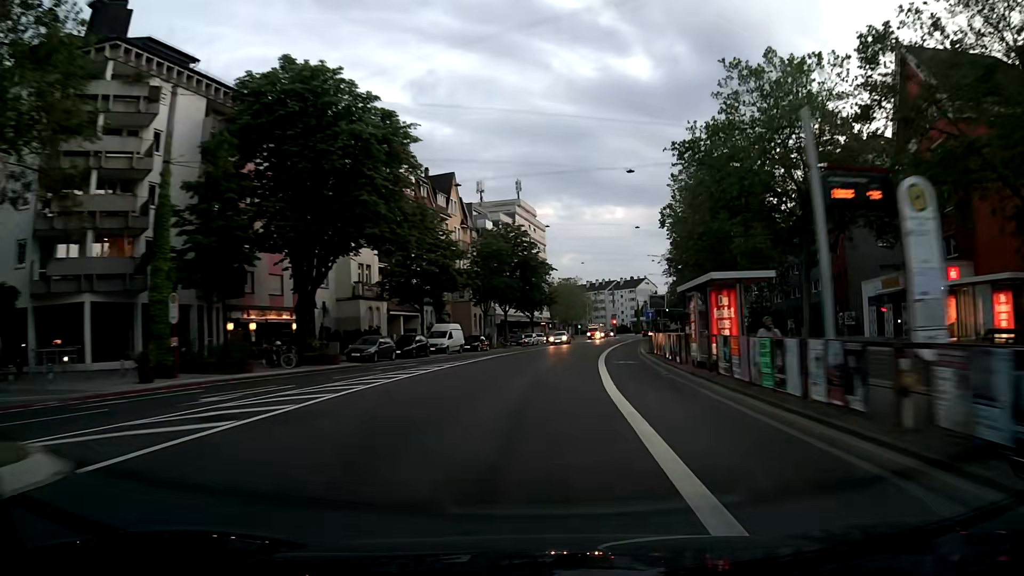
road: secondary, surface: asphalt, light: Dusk
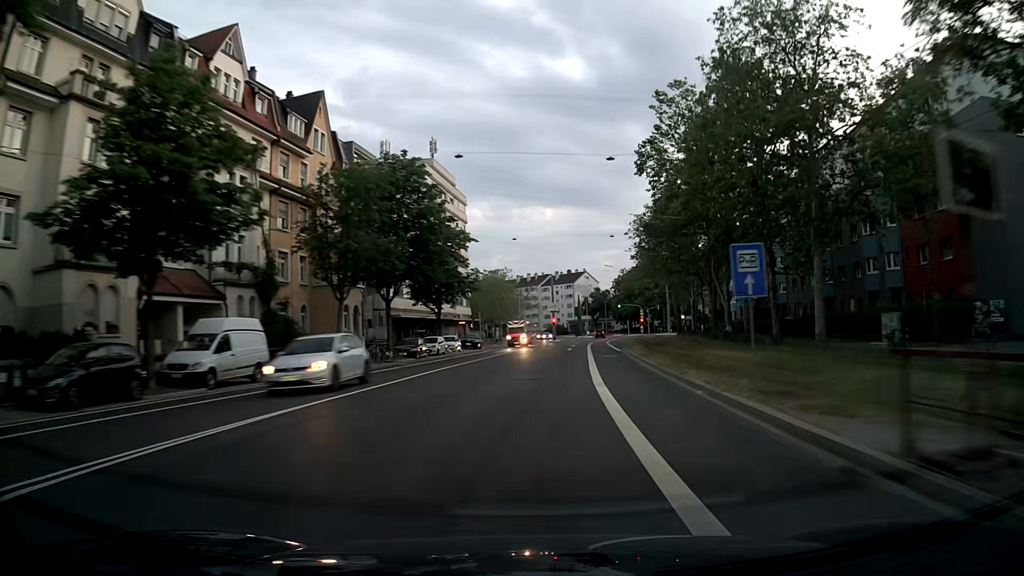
(+1.5, +29.0) m; +6°
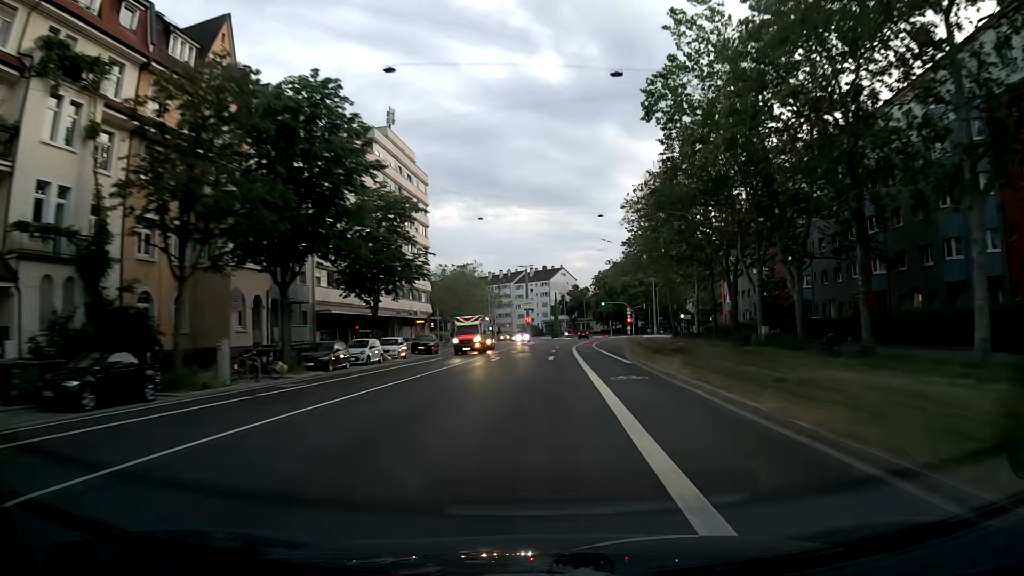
(+0.3, +14.5) m; +2°
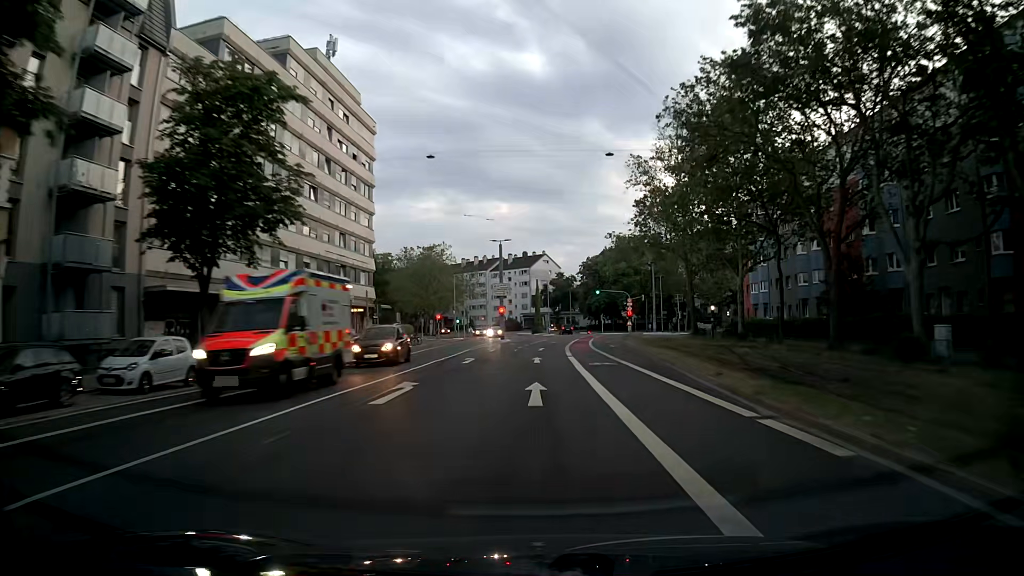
(+0.5, +20.9) m; +3°
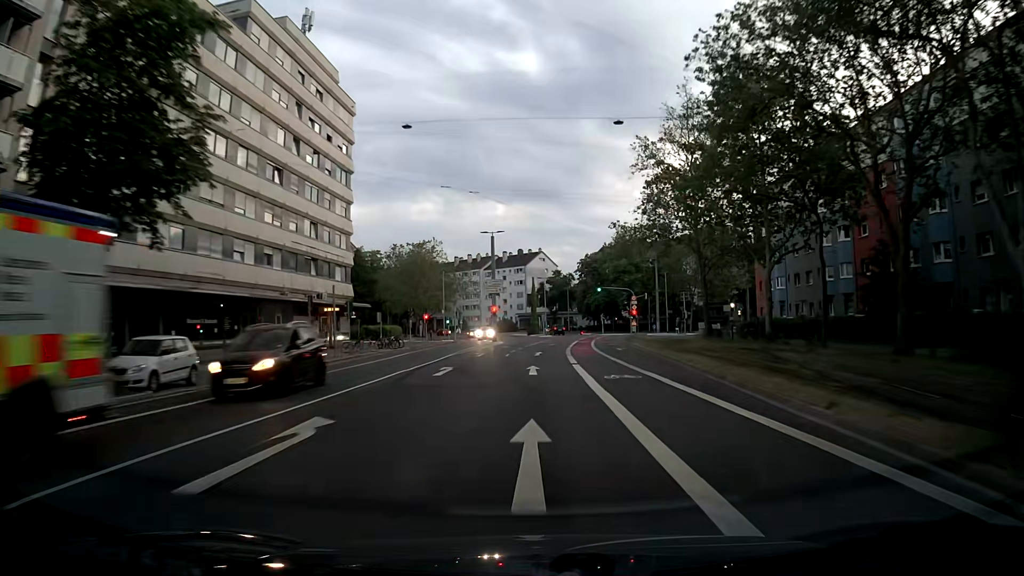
(-0.1, +6.7) m; -1°
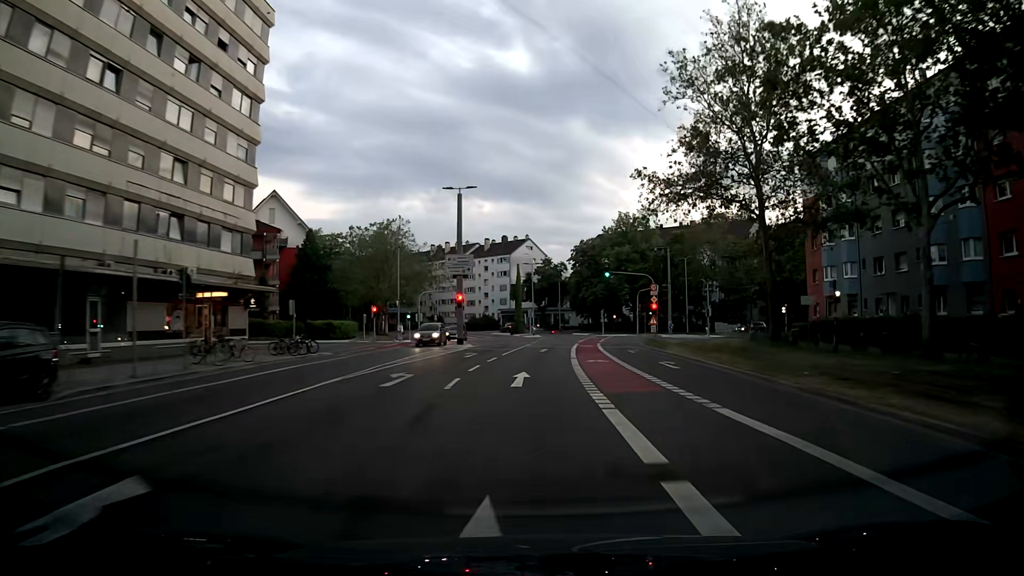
(+0.2, +19.4) m; +1°
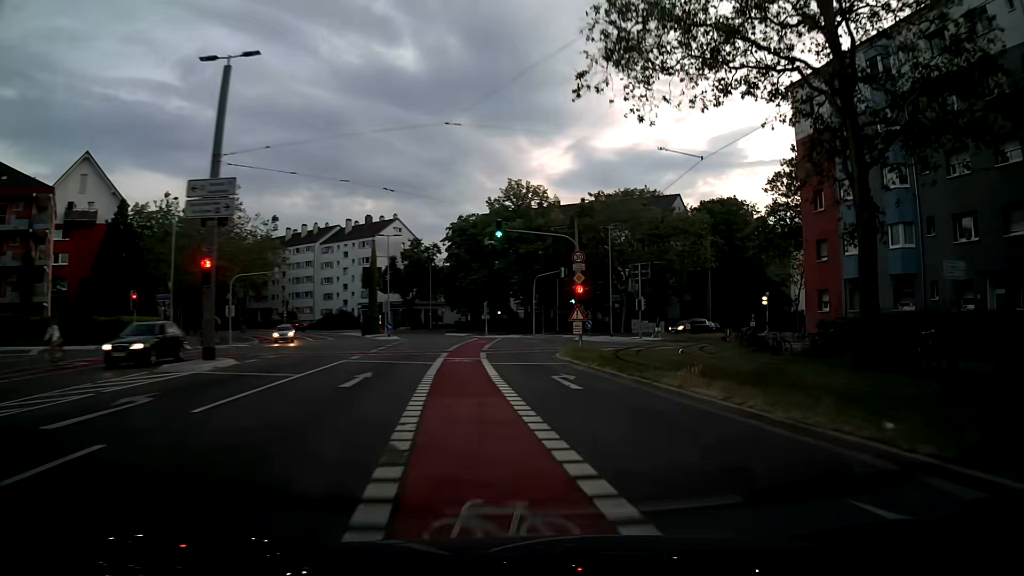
(+1.8, +22.4) m; +10°
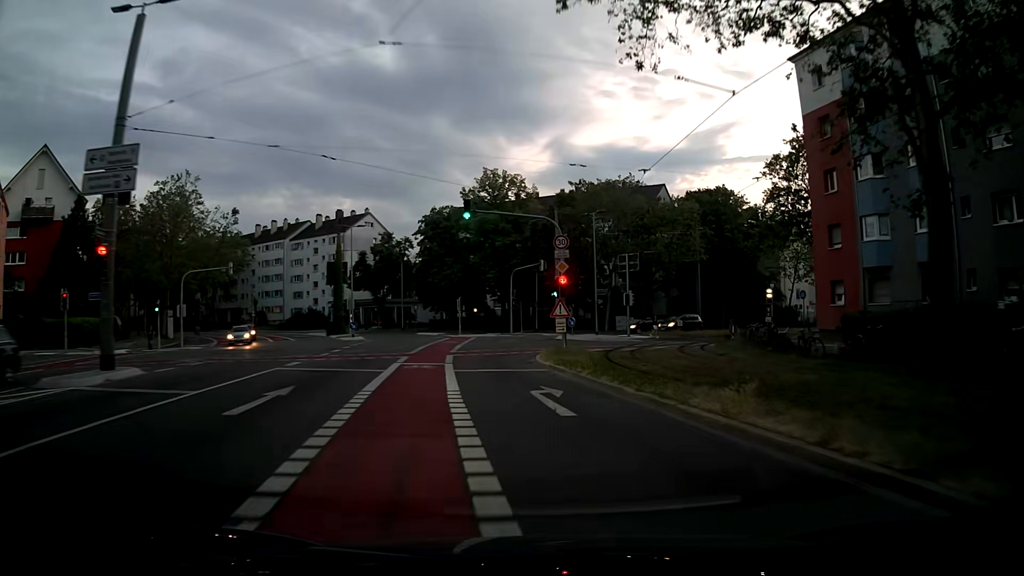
(+0.1, +4.7) m; +1°
(0, +10) (-1, +20) (-1, +30) (+4, +38) (+12, +44) (+21, +49) (+30, +54) (+38, +59) (+47, +65) (+55, +70) m
